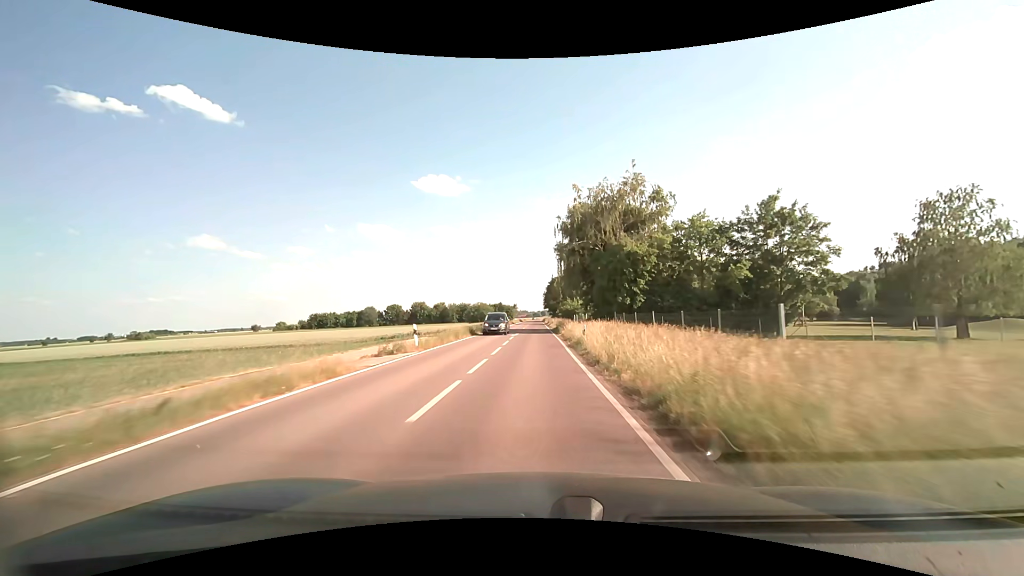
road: tertiary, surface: asphalt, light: Day
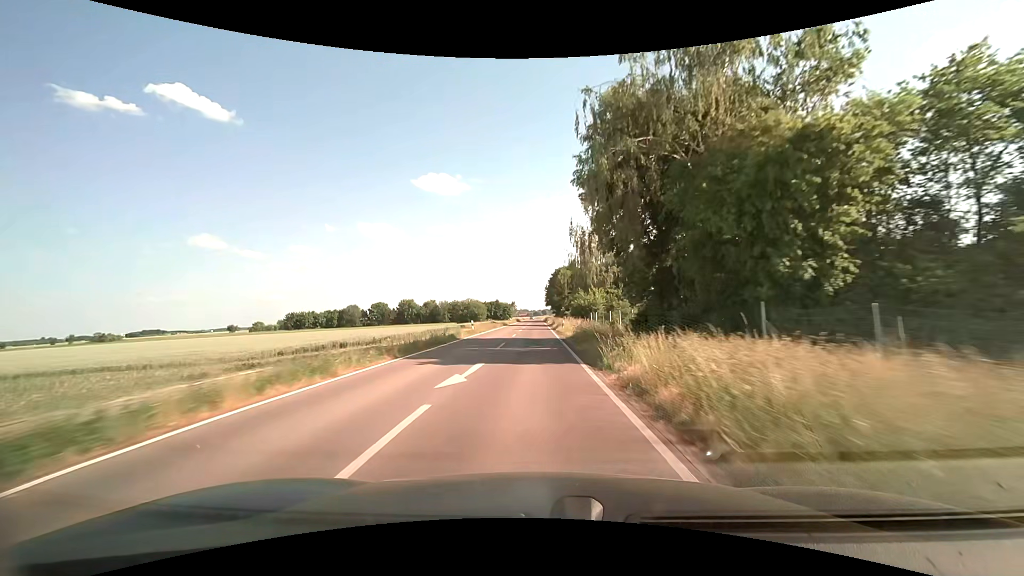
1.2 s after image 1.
(0.0, +26.6) m; 0°
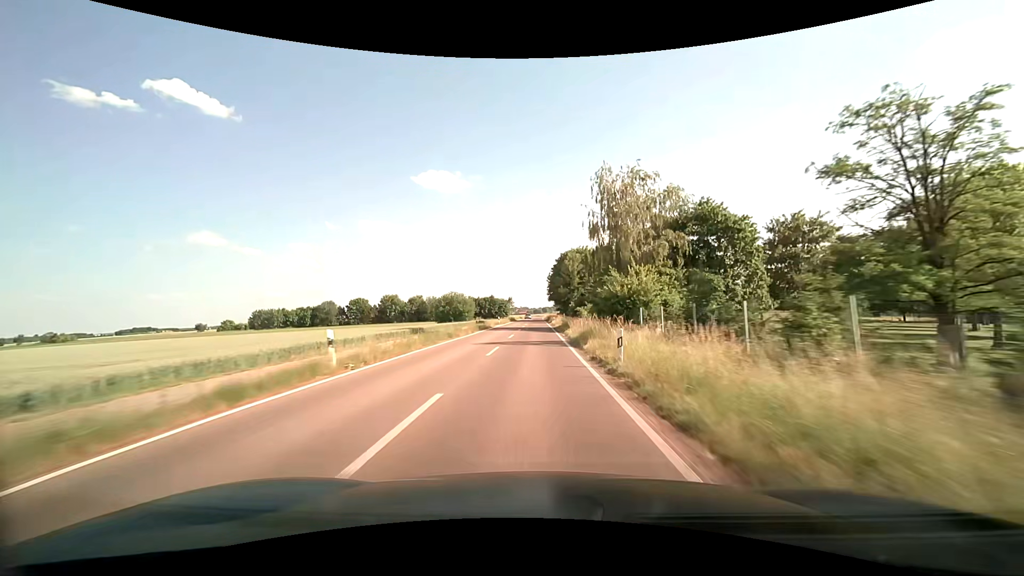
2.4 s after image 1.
(0.0, +28.9) m; 0°
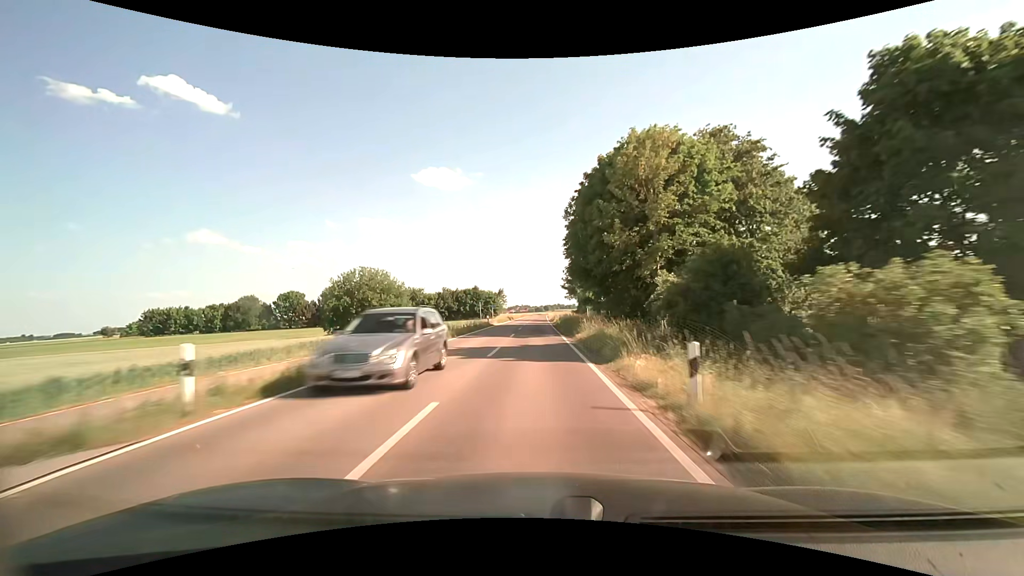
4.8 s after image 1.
(-0.1, +60.7) m; 0°
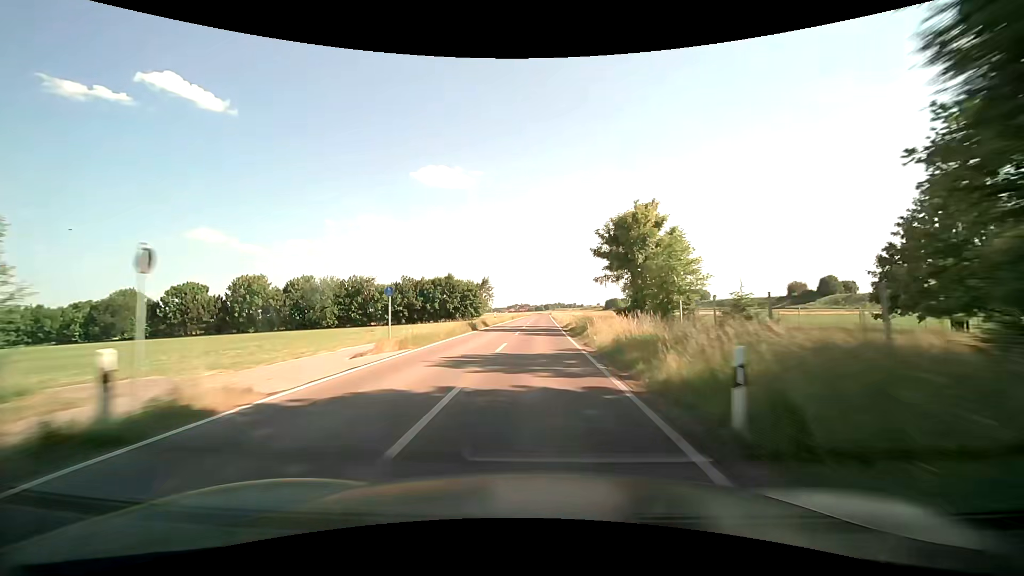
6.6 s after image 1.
(-0.2, +46.5) m; 0°
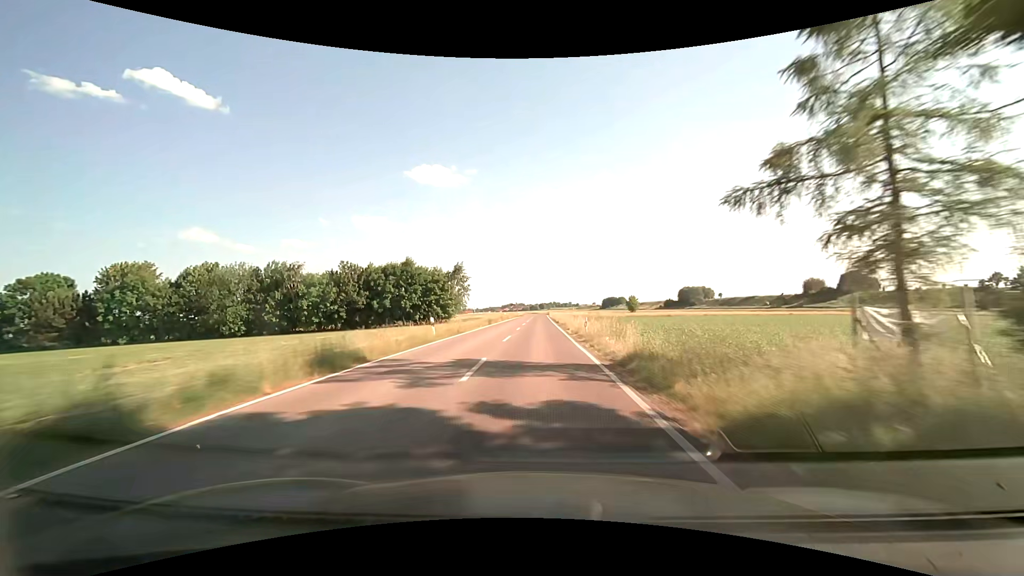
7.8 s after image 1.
(+0.1, +31.1) m; 0°
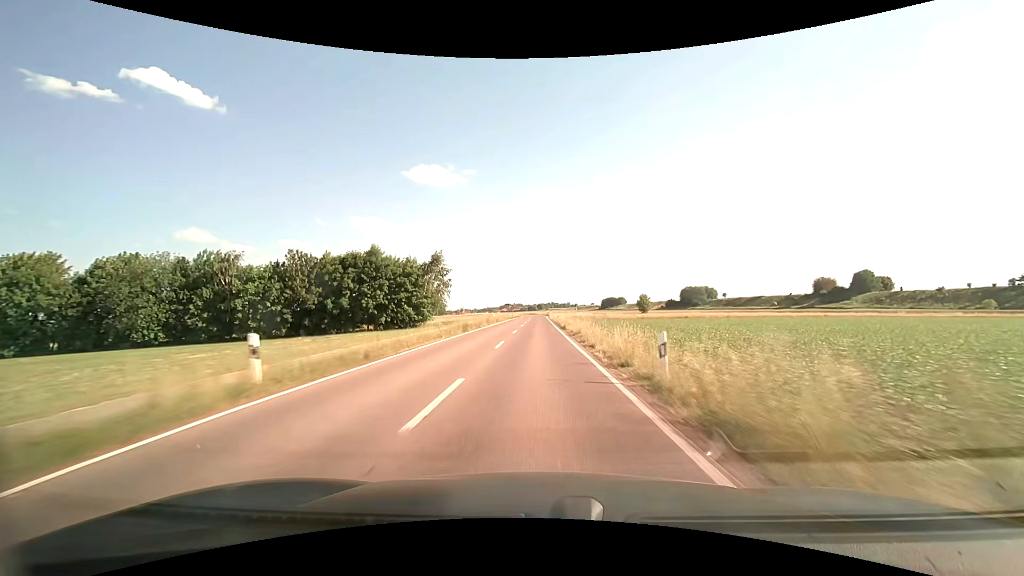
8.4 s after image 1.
(+0.1, +15.5) m; 0°
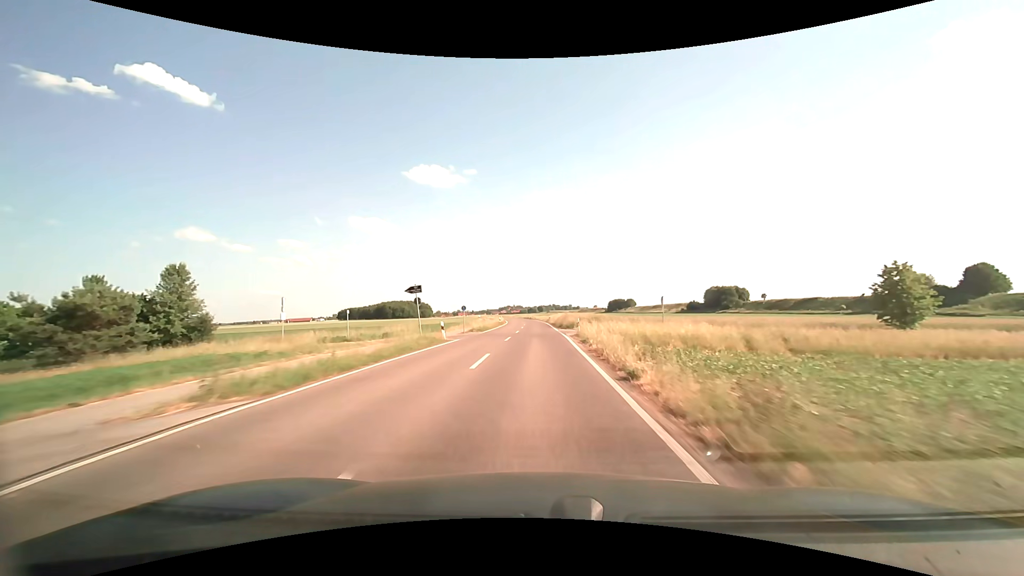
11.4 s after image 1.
(+0.4, +77.4) m; 0°
(0, +10) (0, +20) (0, +30) (0, +40) (0, +50) (0, +60) (0, +70) (0, +80) (-1, +90) (-1, +100) m
